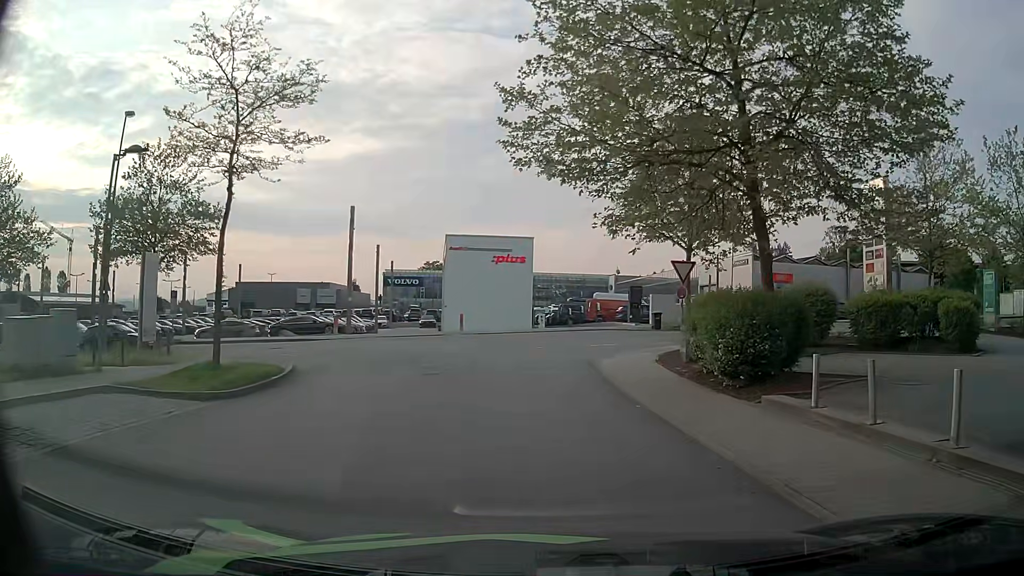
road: residential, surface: asphalt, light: Day
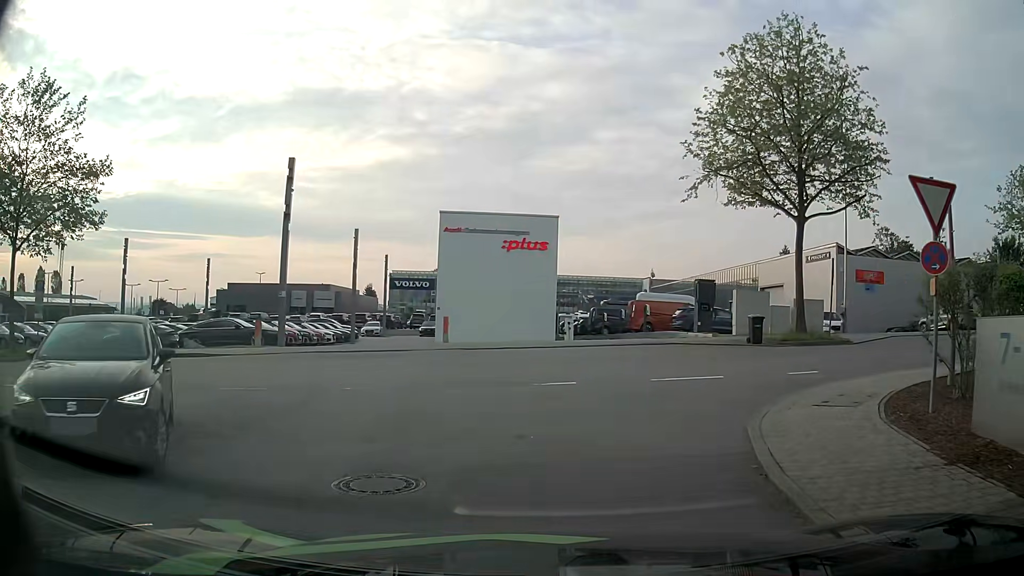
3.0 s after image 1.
(-0.2, +13.5) m; -1°
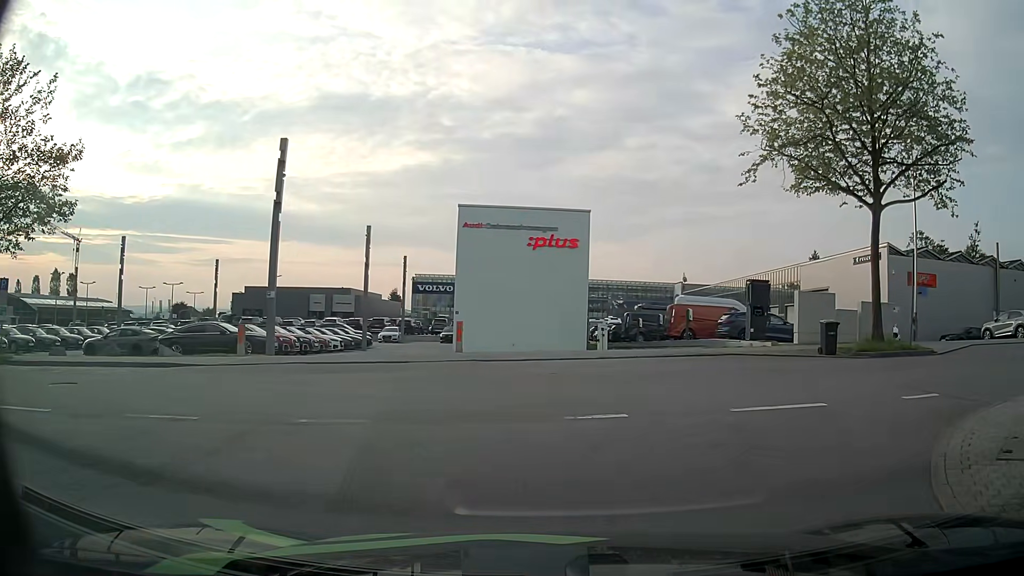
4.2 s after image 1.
(-0.1, +3.8) m; -3°
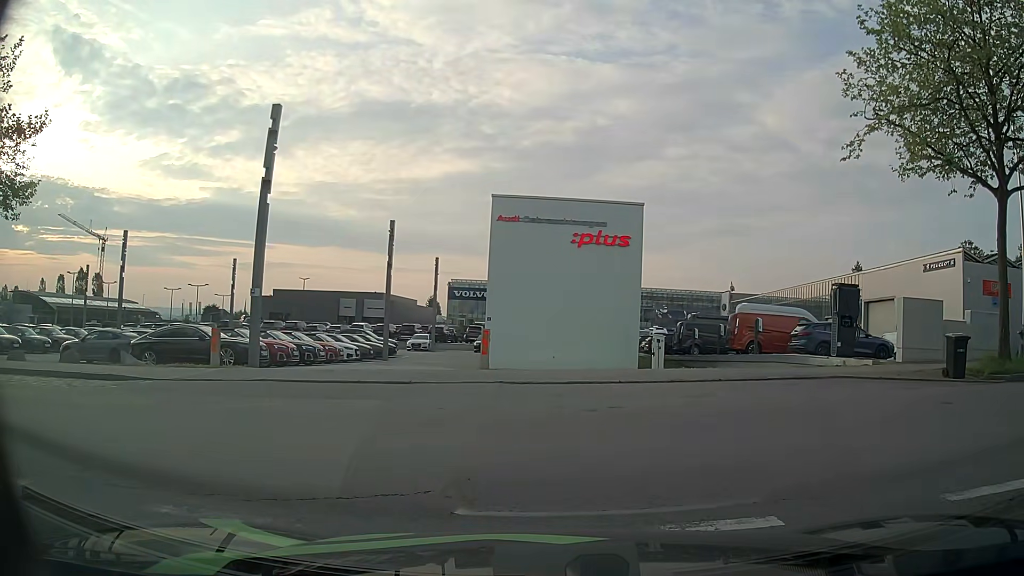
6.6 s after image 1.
(-0.1, +4.4) m; -4°
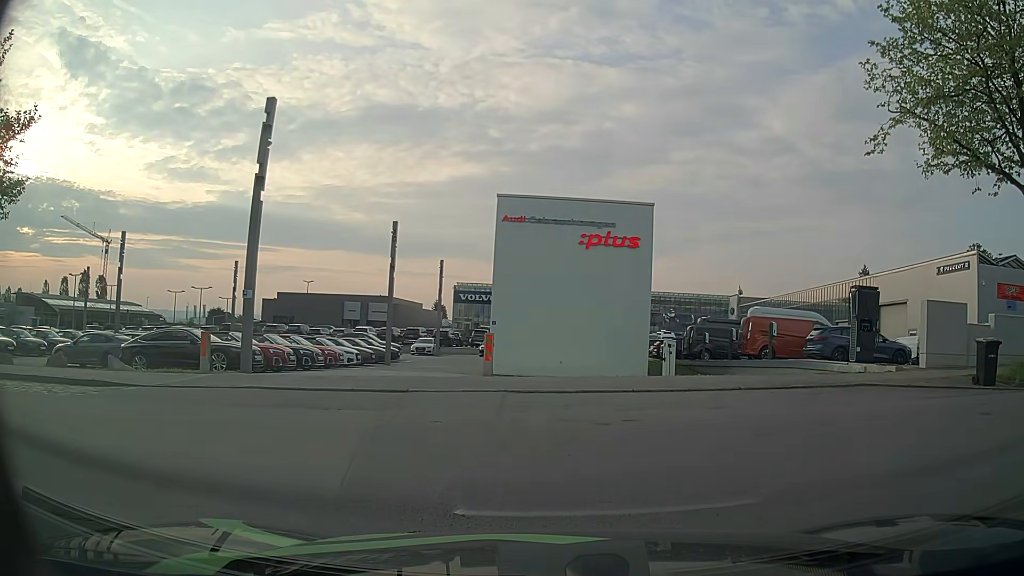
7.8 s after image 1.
(0.0, +0.9) m; 0°
